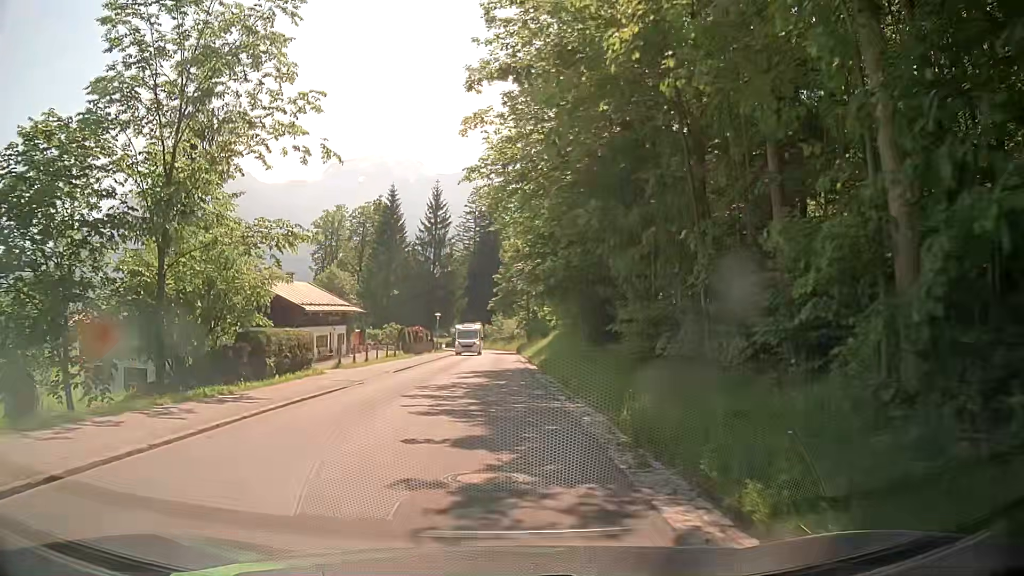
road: tertiary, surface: asphalt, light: Day
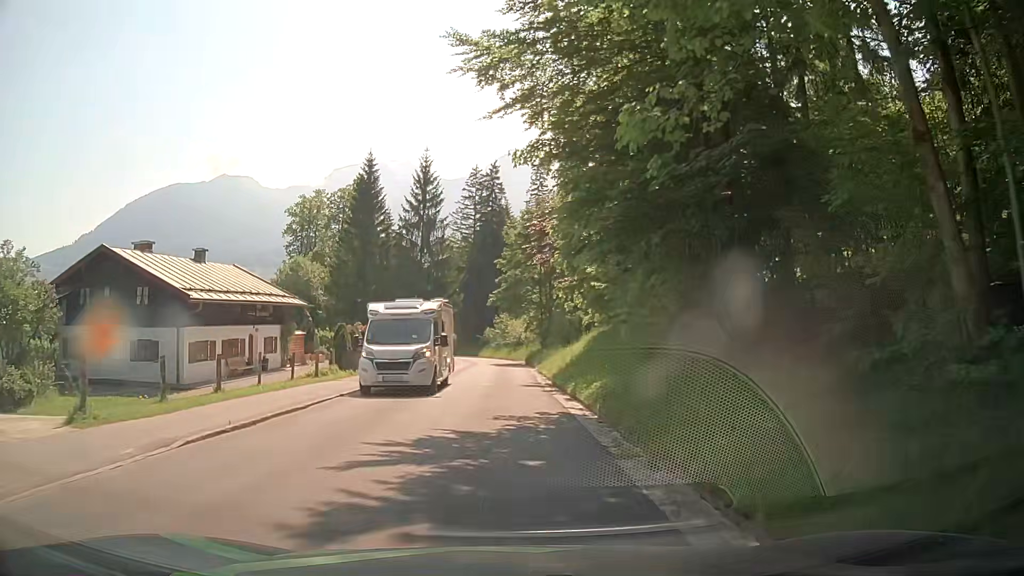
(+0.4, +18.4) m; +1°
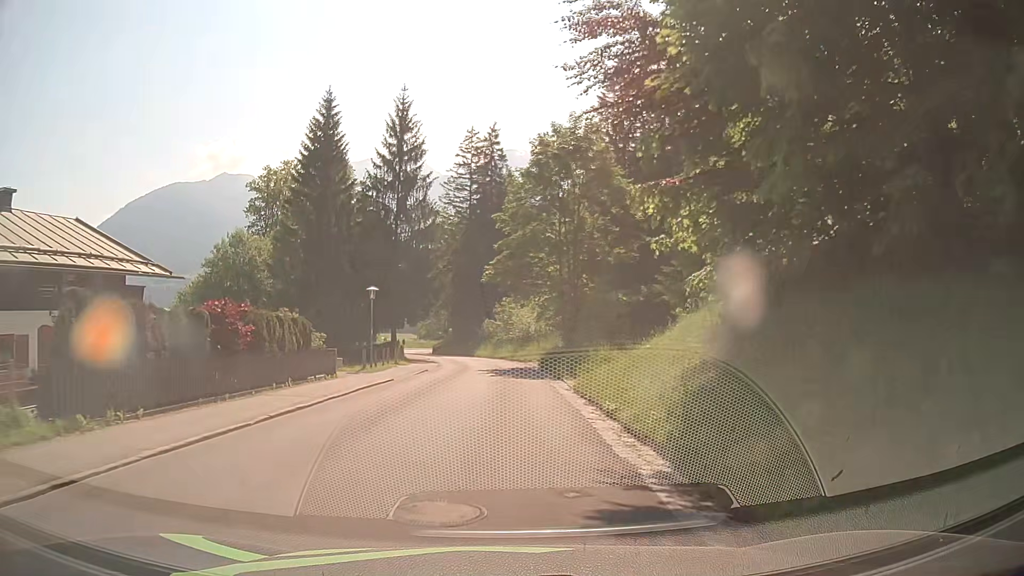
(0.0, +18.3) m; 0°
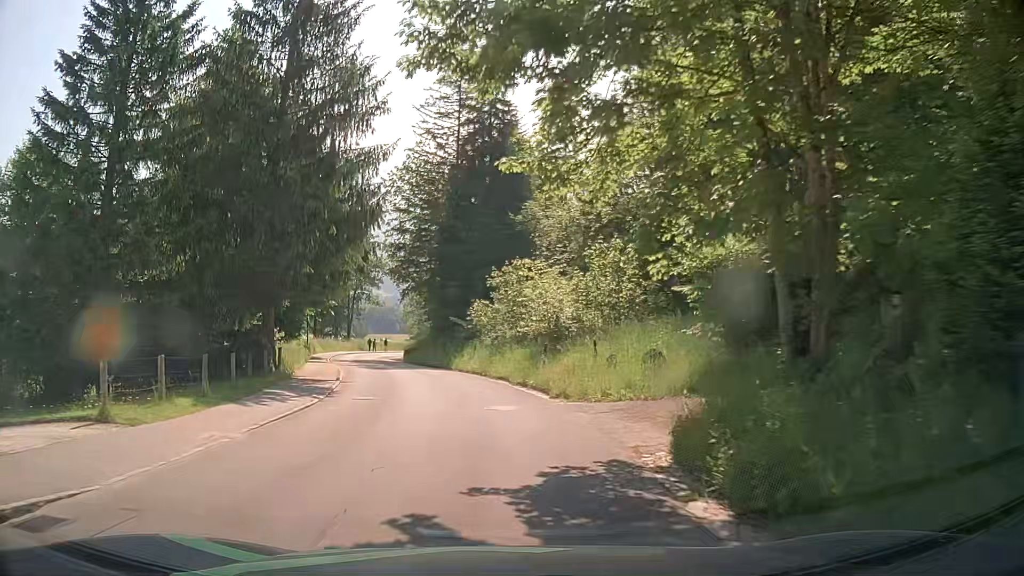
(+0.1, +30.5) m; -1°
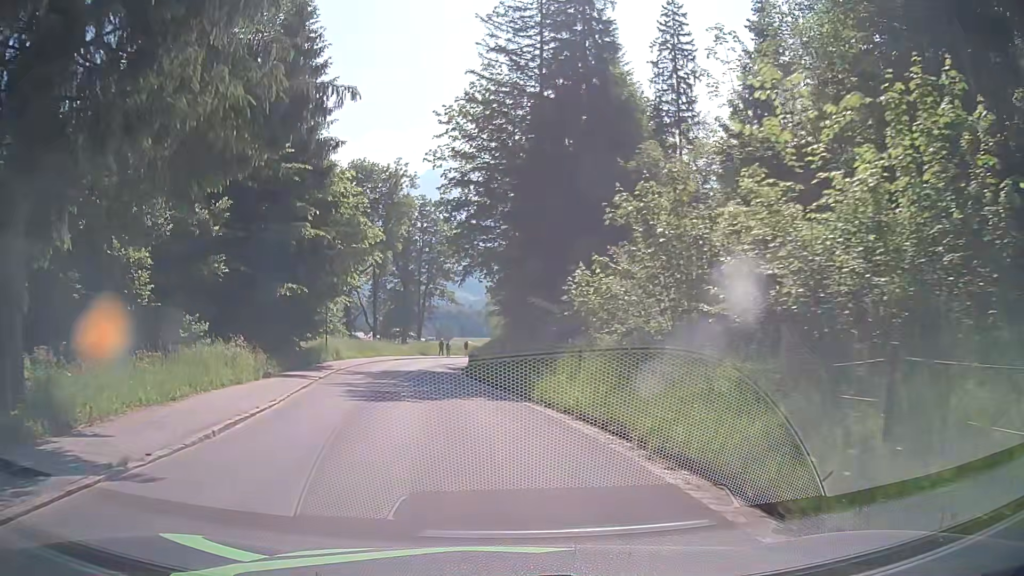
(-1.0, +18.3) m; -6°
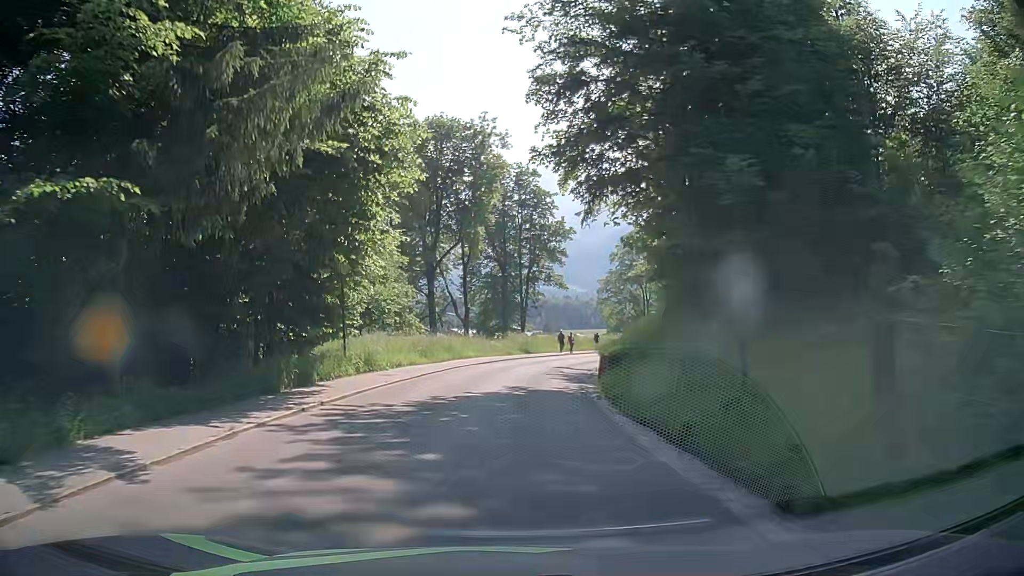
(-1.9, +18.0) m; -9°
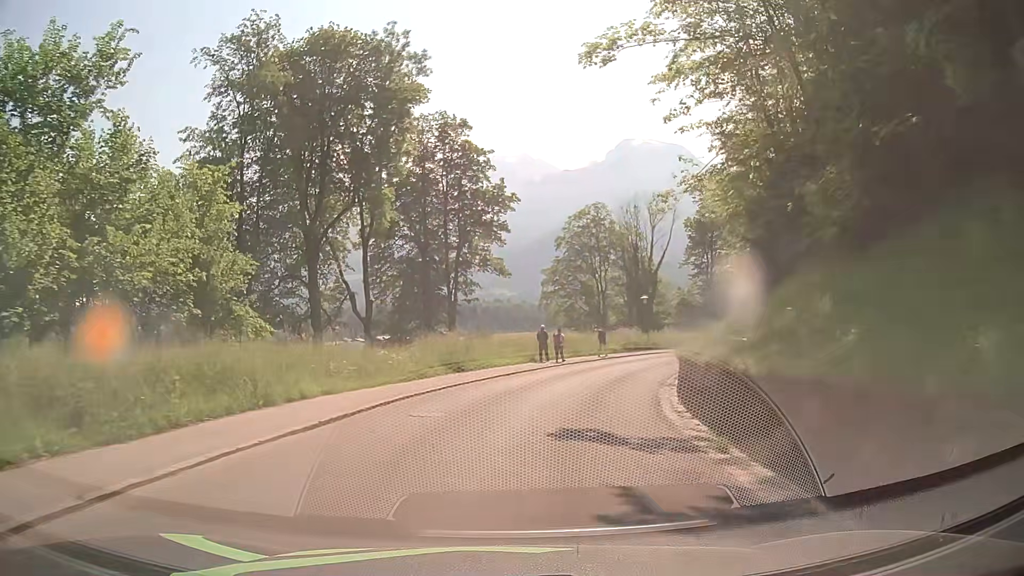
(+0.2, +24.5) m; +5°
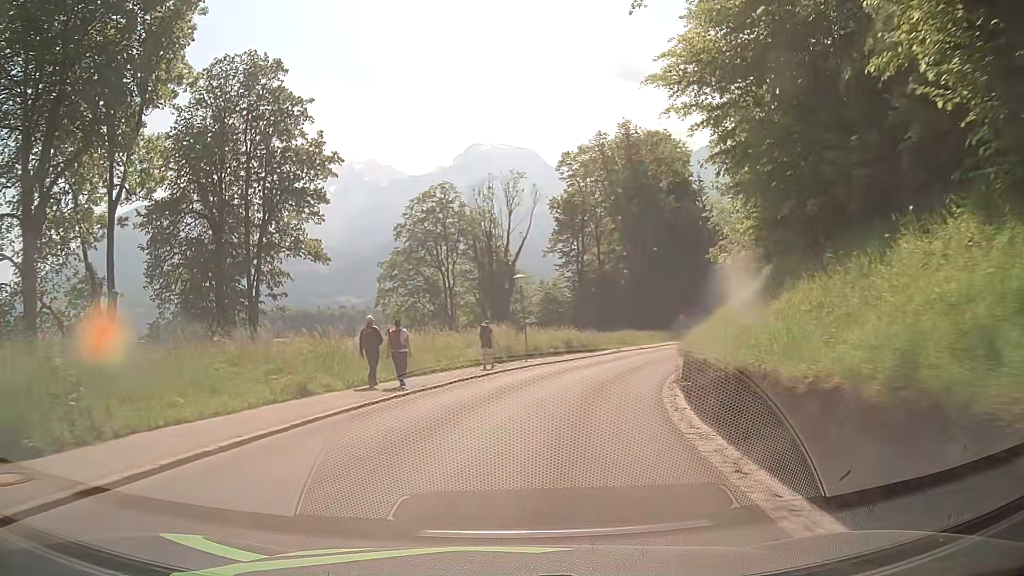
(+1.5, +18.2) m; +11°
(+1, +10) (+3, +20) (+6, +29) (+10, +38) (+15, +47) (+20, +56) (+24, +65) (+29, +74) (+34, +82) (+39, +91) m
